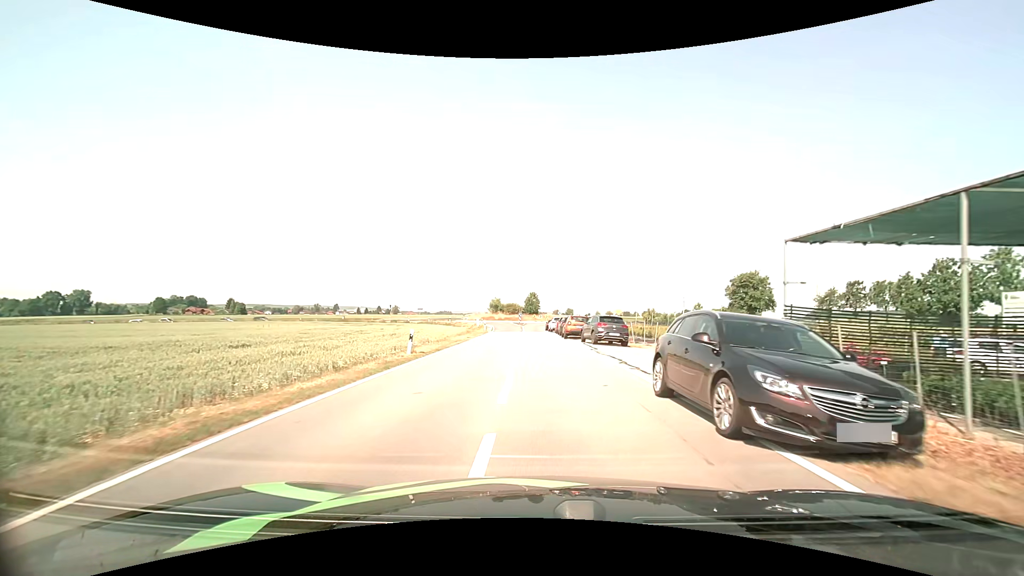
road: tertiary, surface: asphalt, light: Day
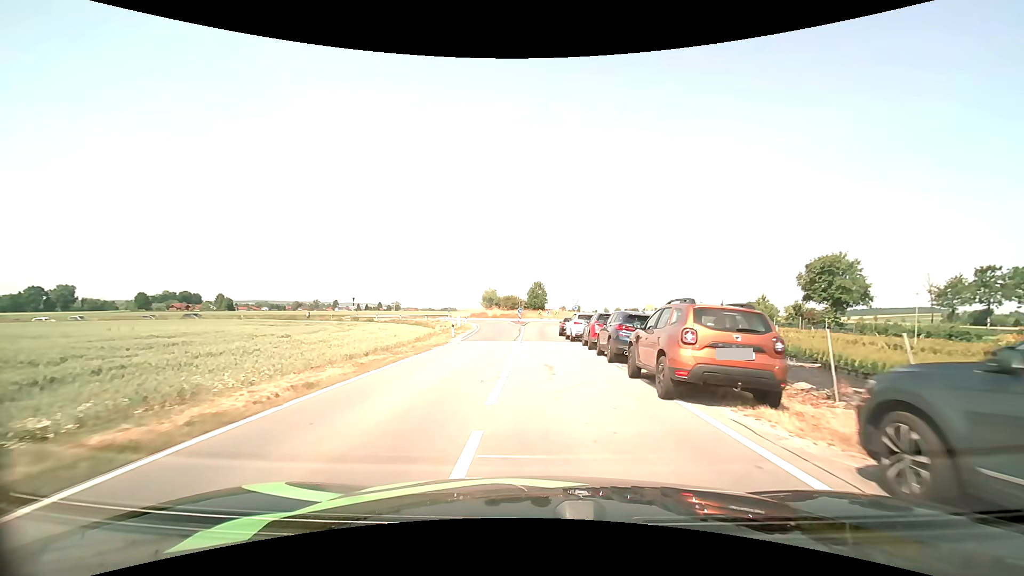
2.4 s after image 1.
(-0.2, +24.5) m; -1°
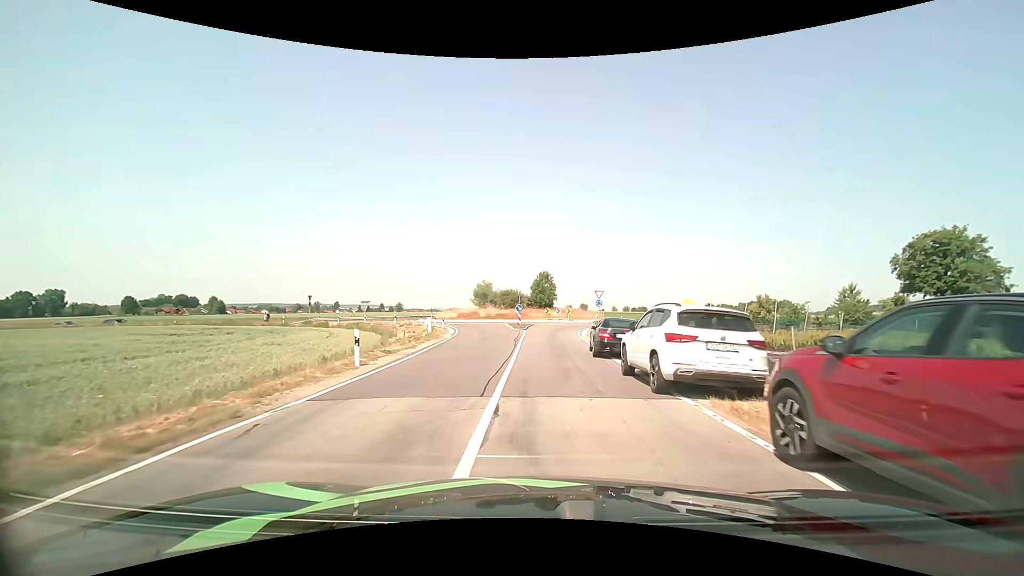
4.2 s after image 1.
(-0.2, +17.9) m; -1°
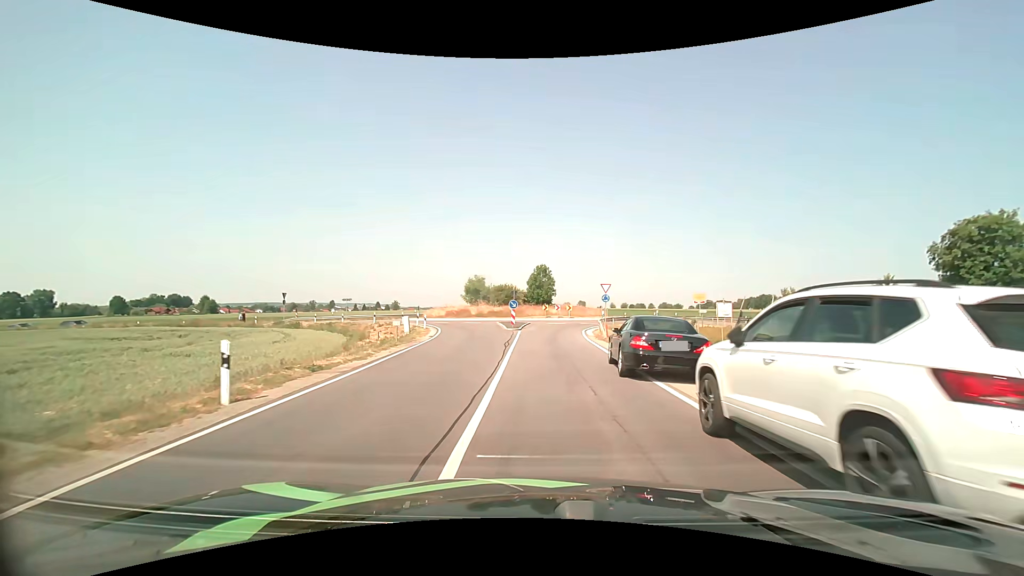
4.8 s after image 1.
(0.0, +5.8) m; +1°
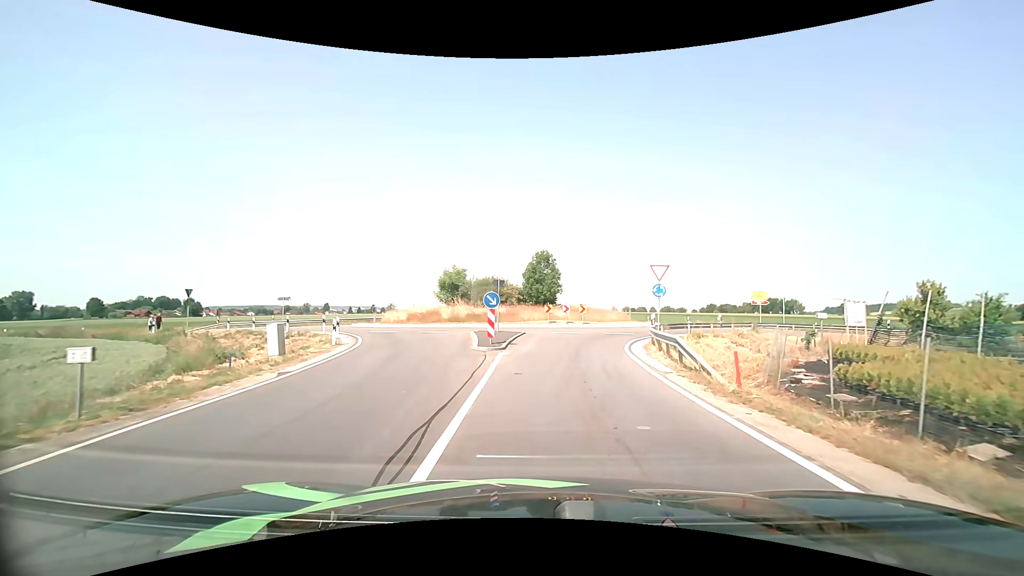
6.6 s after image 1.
(-0.1, +16.0) m; 0°
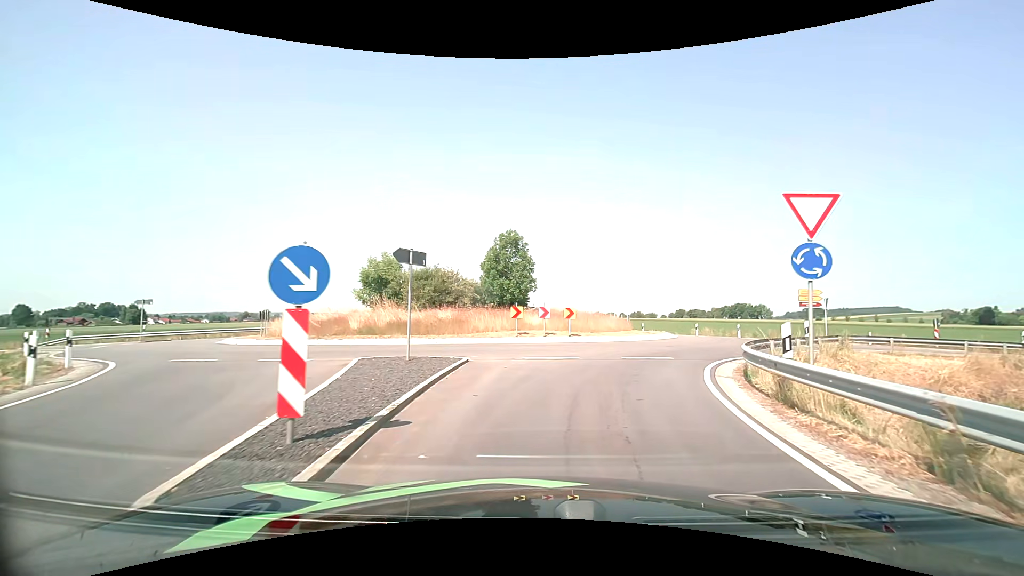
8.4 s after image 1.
(+0.3, +13.1) m; +4°
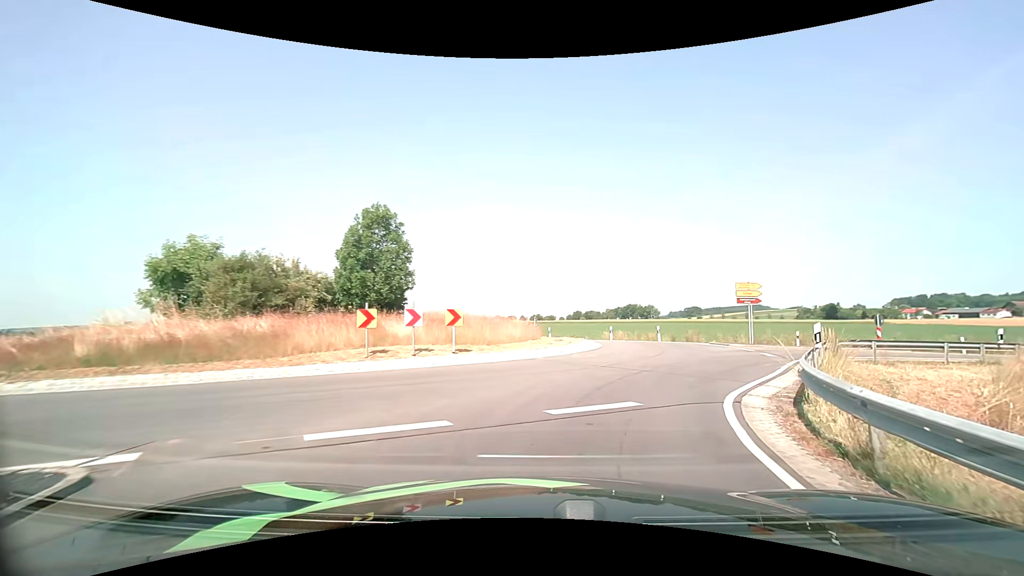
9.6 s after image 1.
(+0.6, +8.3) m; +10°
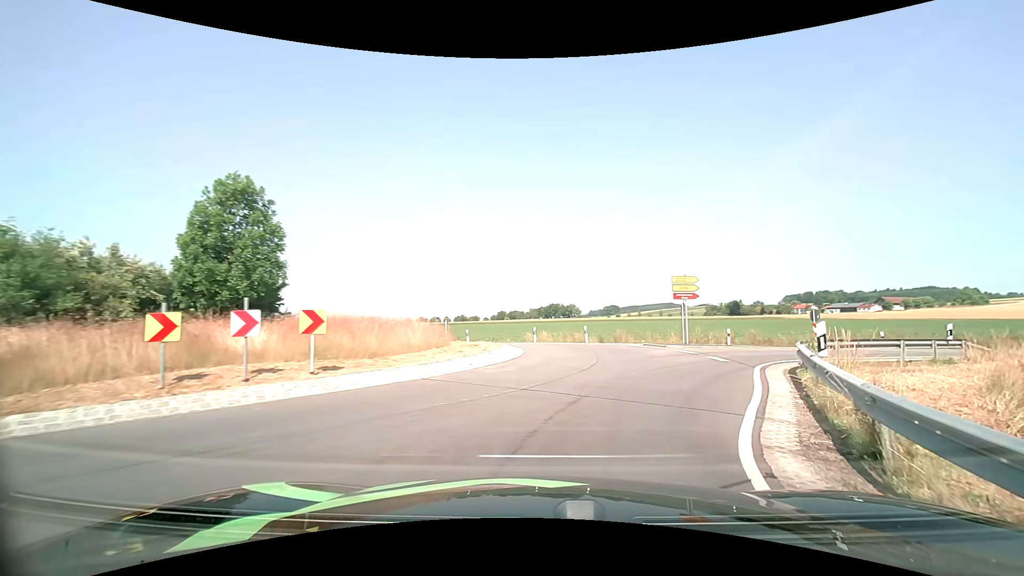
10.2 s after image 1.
(+0.3, +4.3) m; +9°
(+2, +10) (+3, +20) (-1, +29) (-9, +35) (-18, +36) (-27, +30) (-33, +22) (-39, +15) (-48, +10) (-57, +6) m
